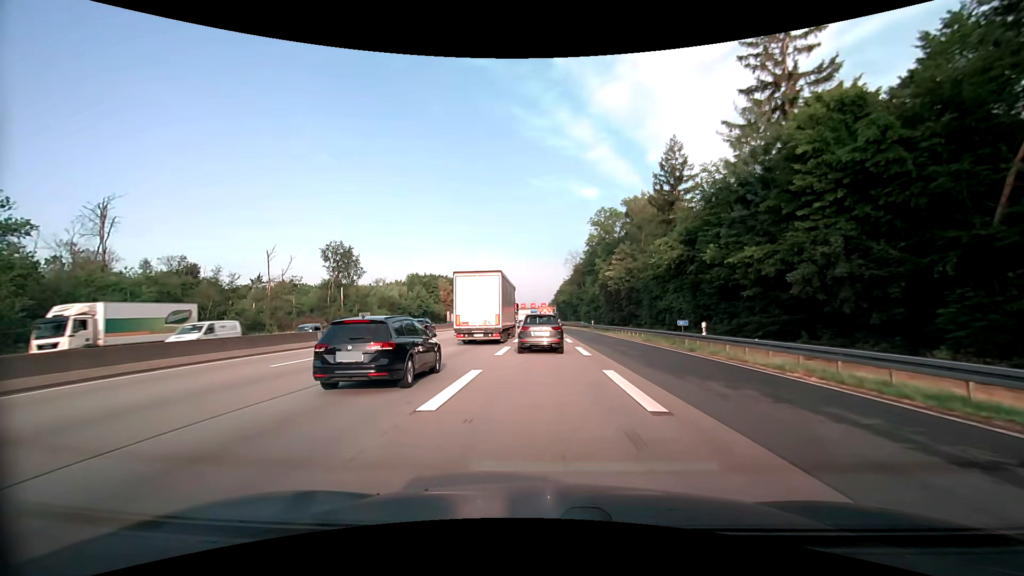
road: motorway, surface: asphalt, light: Day
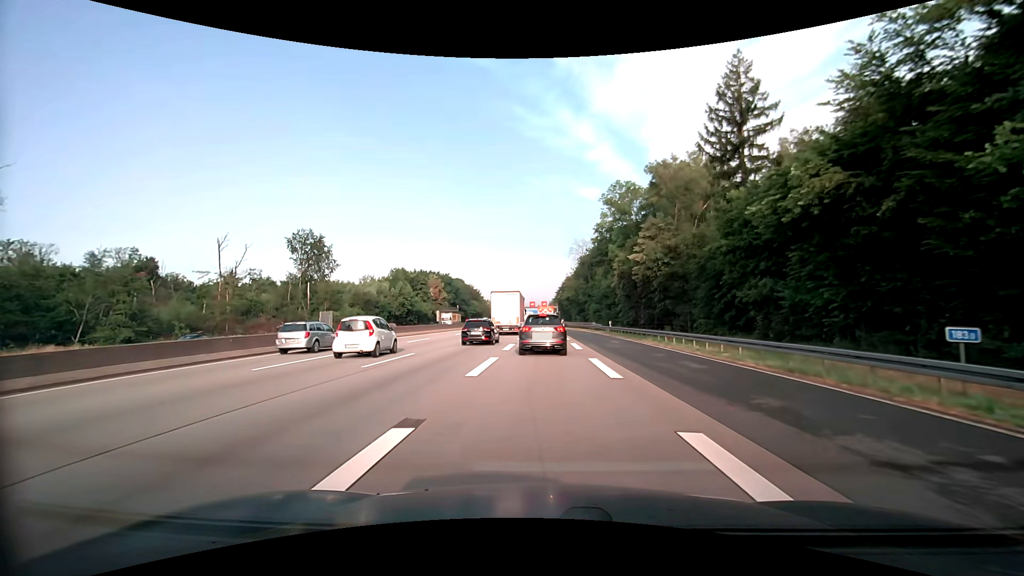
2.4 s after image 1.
(+0.1, +19.3) m; 0°
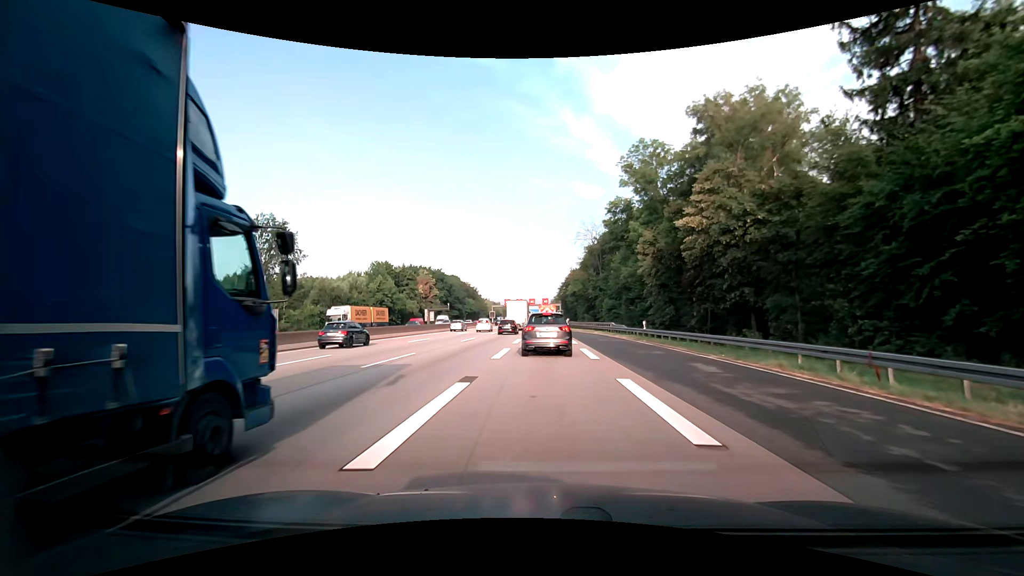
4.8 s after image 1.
(+0.1, +18.4) m; +1°
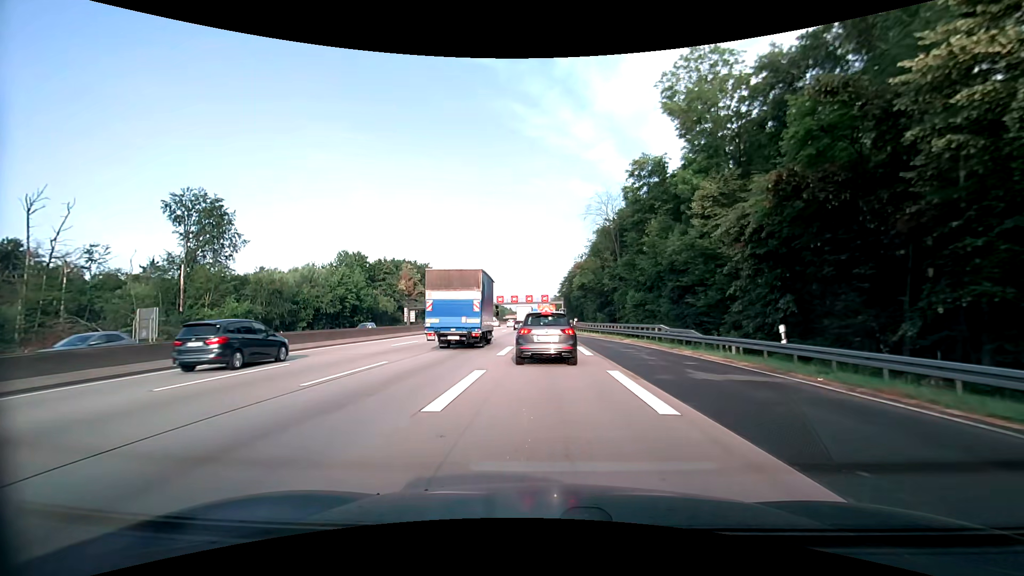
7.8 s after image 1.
(-0.1, +21.8) m; 0°
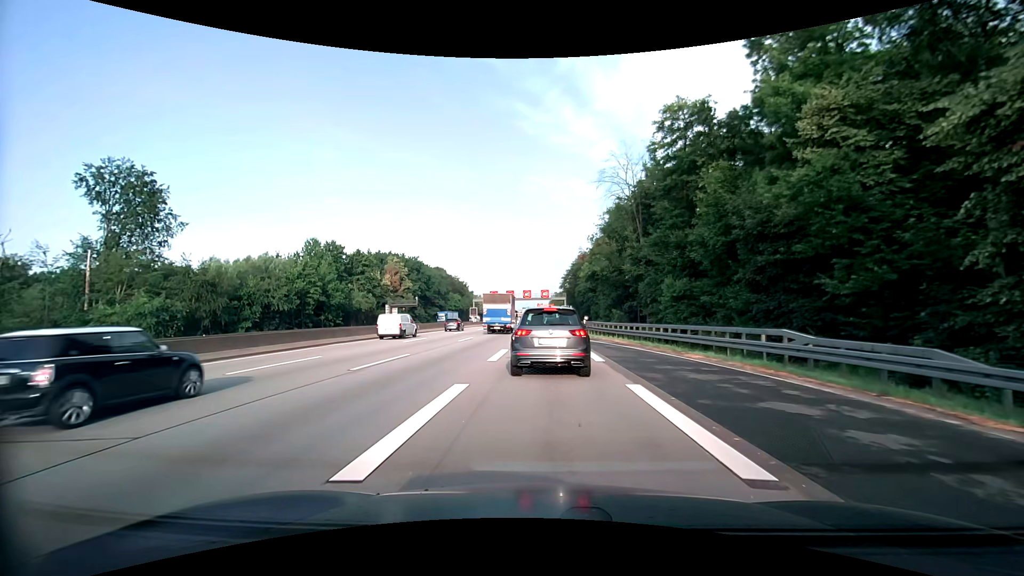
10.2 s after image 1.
(0.0, +15.3) m; 0°
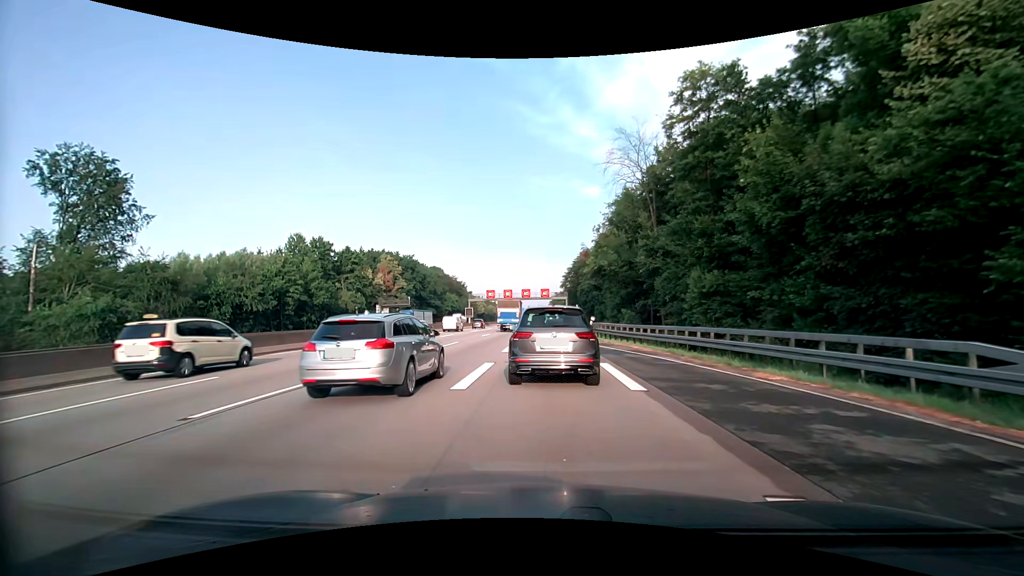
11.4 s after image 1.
(0.0, +6.4) m; +1°
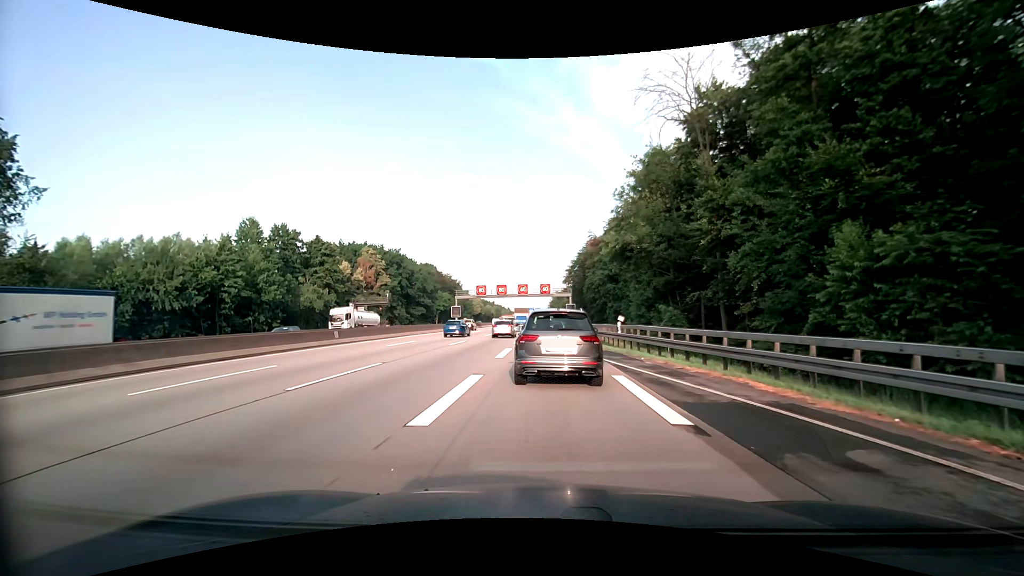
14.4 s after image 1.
(-0.2, +15.0) m; -1°
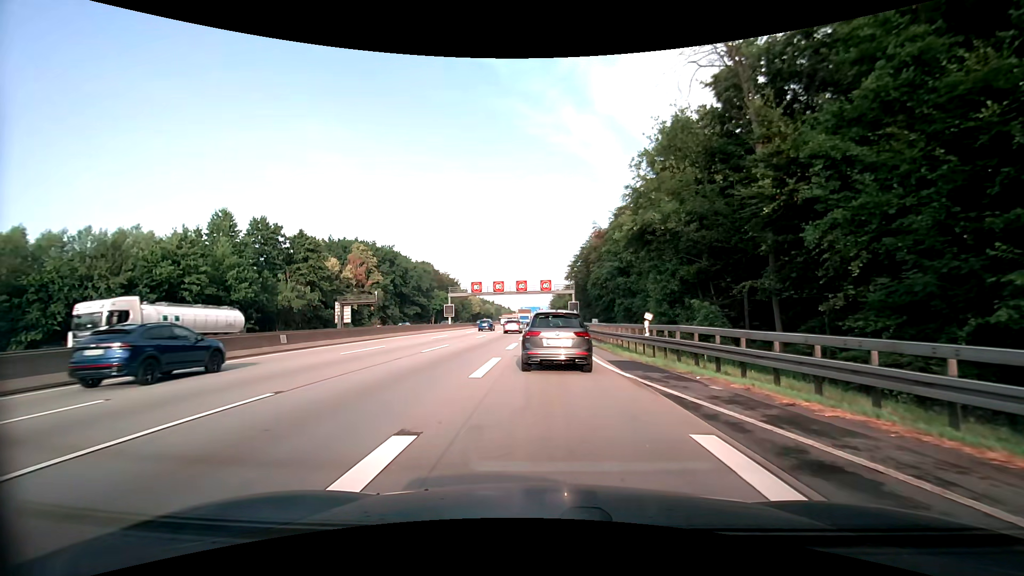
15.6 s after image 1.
(0.0, +6.8) m; -1°
(0, +10) (0, +20) (0, +30) (+1, +40) (+1, +50) (+1, +60) (+1, +70) (+1, +80) (+2, +90) (+2, +100) m
